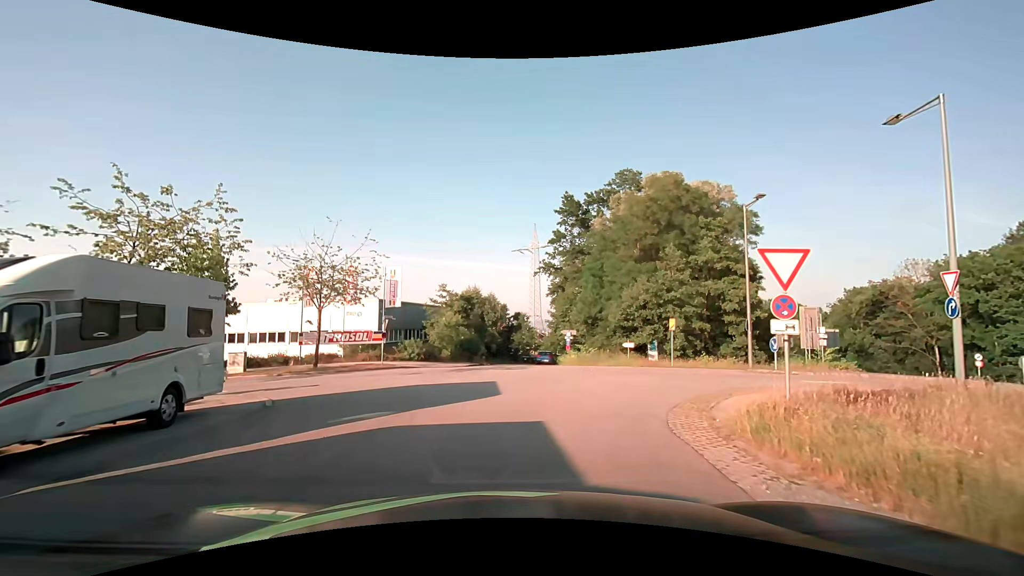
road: residential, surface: asphalt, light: Day
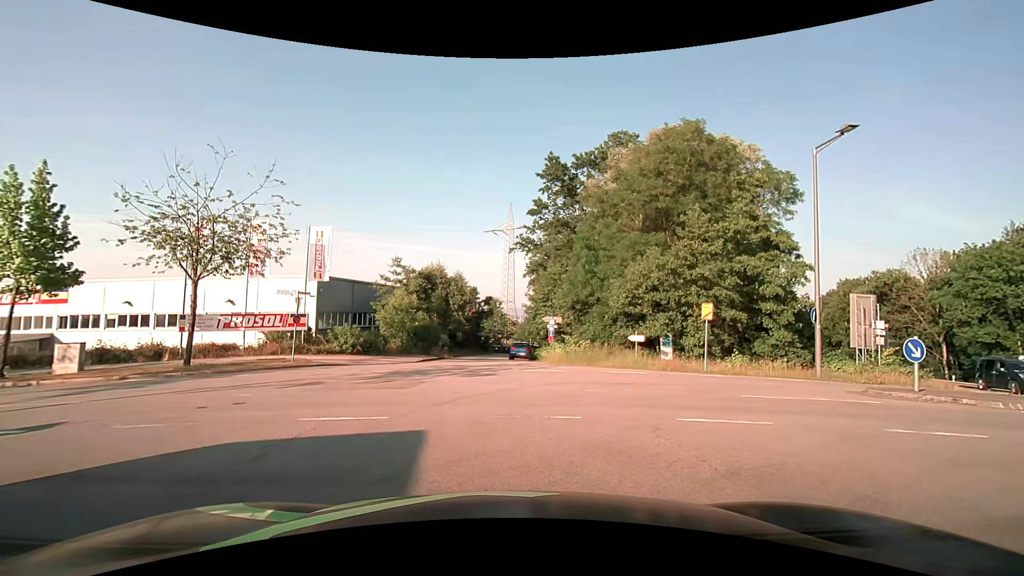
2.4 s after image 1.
(+0.2, +8.8) m; +3°
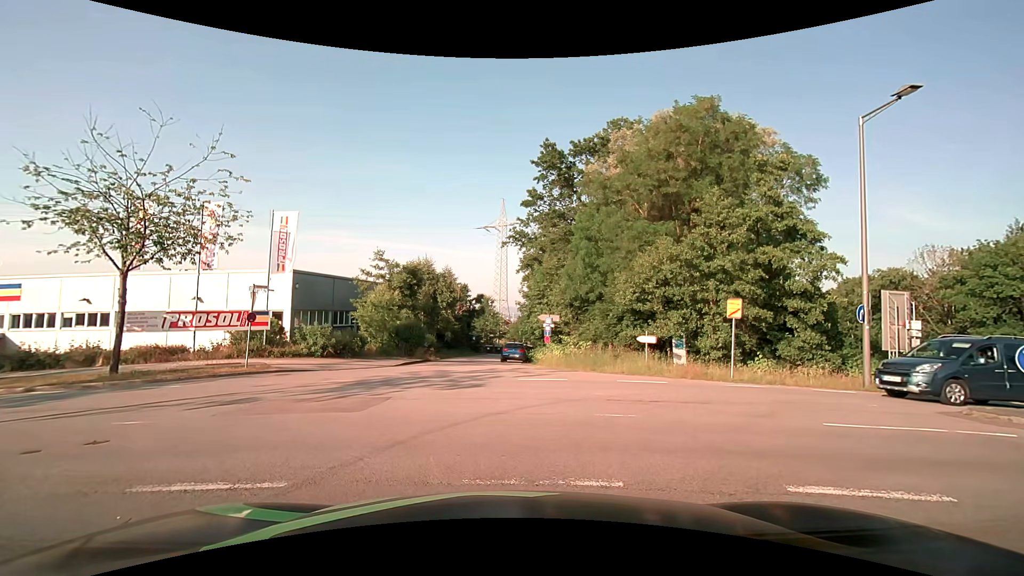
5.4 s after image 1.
(0.0, +3.0) m; 0°
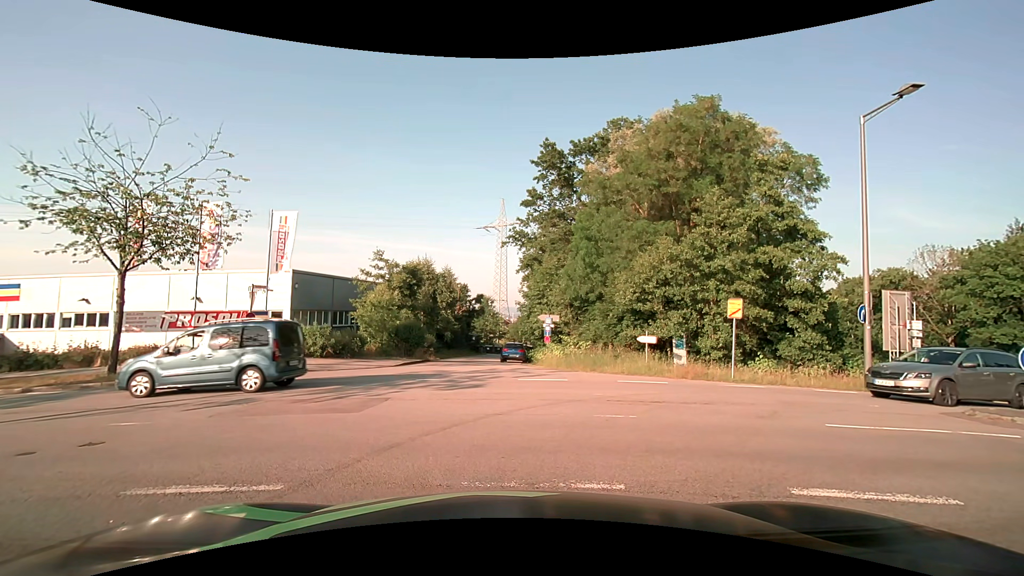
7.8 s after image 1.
(0.0, +0.1) m; 0°
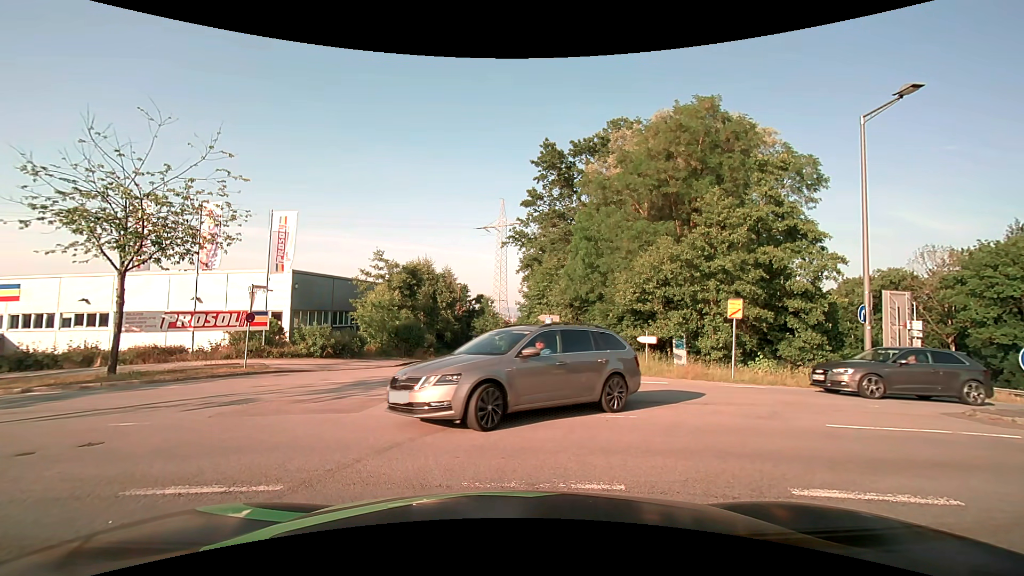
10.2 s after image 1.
(0.0, 0.0) m; 0°
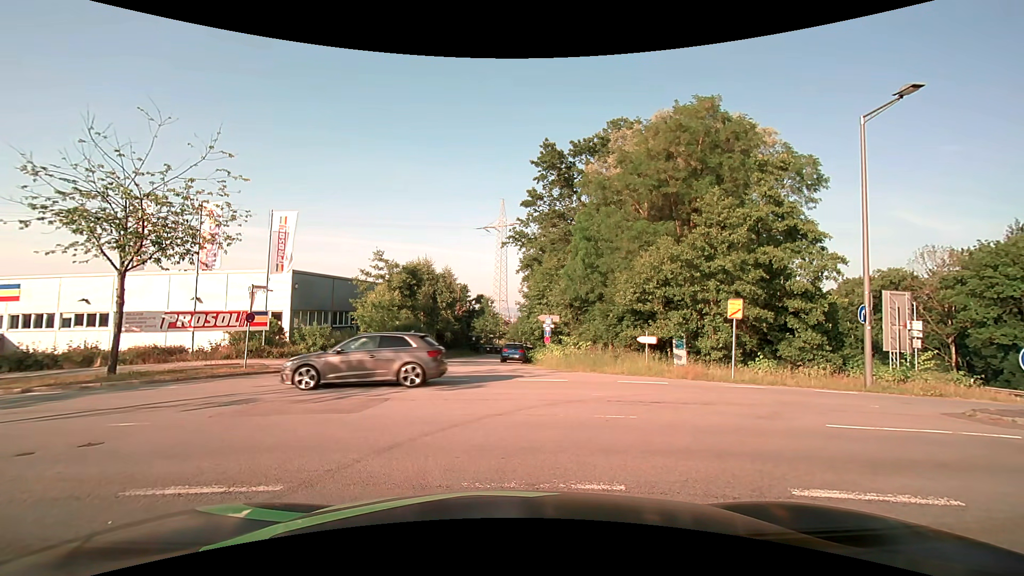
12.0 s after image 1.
(0.0, 0.0) m; 0°
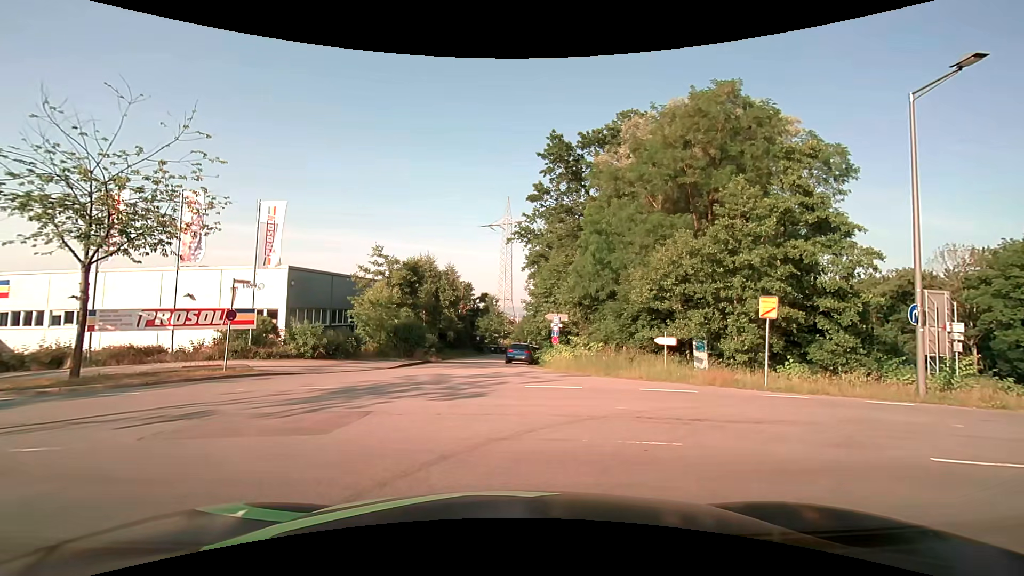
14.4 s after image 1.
(0.0, +1.9) m; 0°
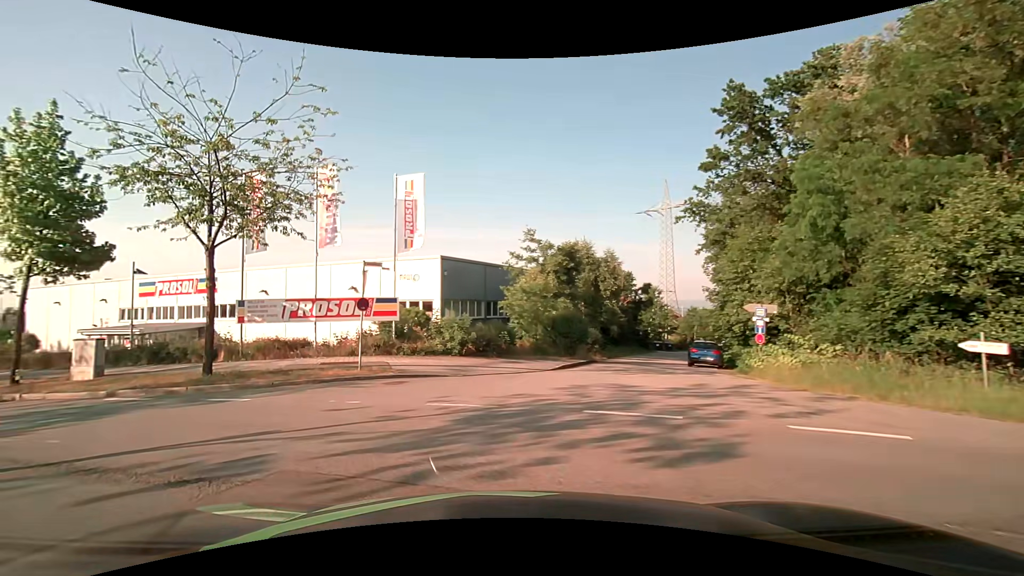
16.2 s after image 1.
(-0.6, +5.2) m; -17°
(-4, +9) (-13, +13) (-22, +18) (-31, +22) (-41, +25) (-50, +29) (-59, +34) (-67, +39) (-76, +44) (-84, +49) m
